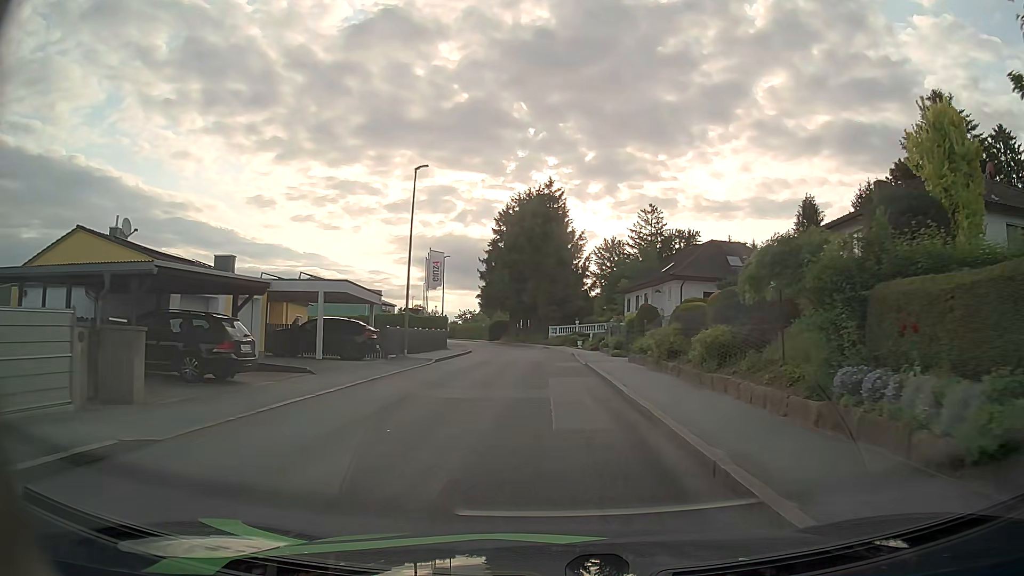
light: Day
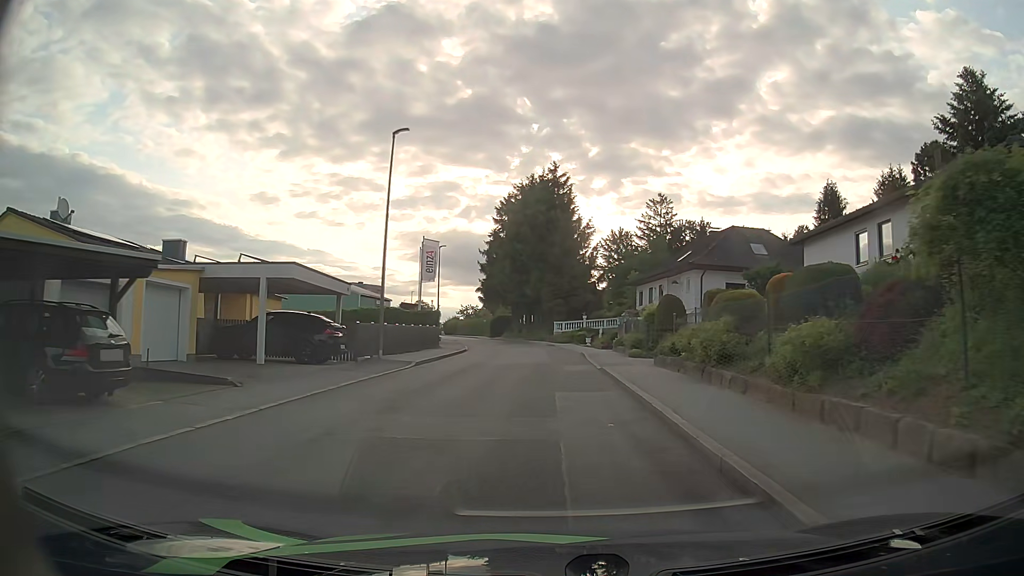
(0.0, +5.3) m; -1°
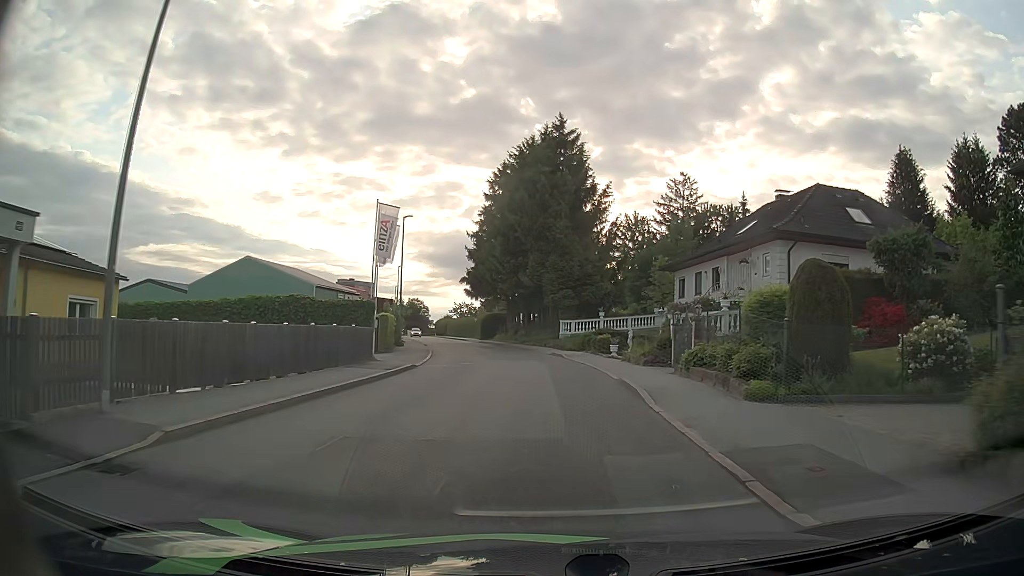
(+0.4, +16.2) m; +2°
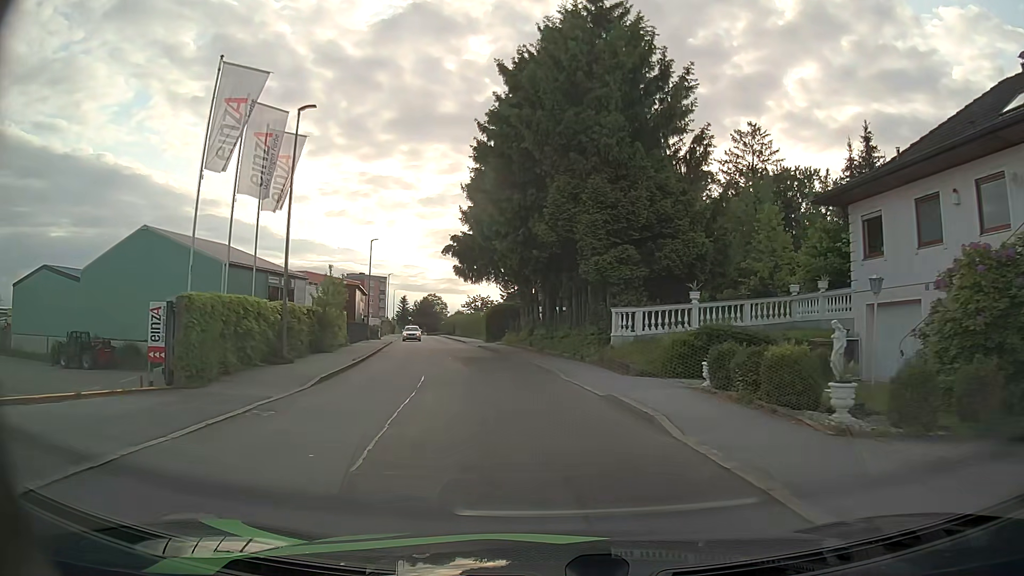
(-0.4, +22.5) m; -3°
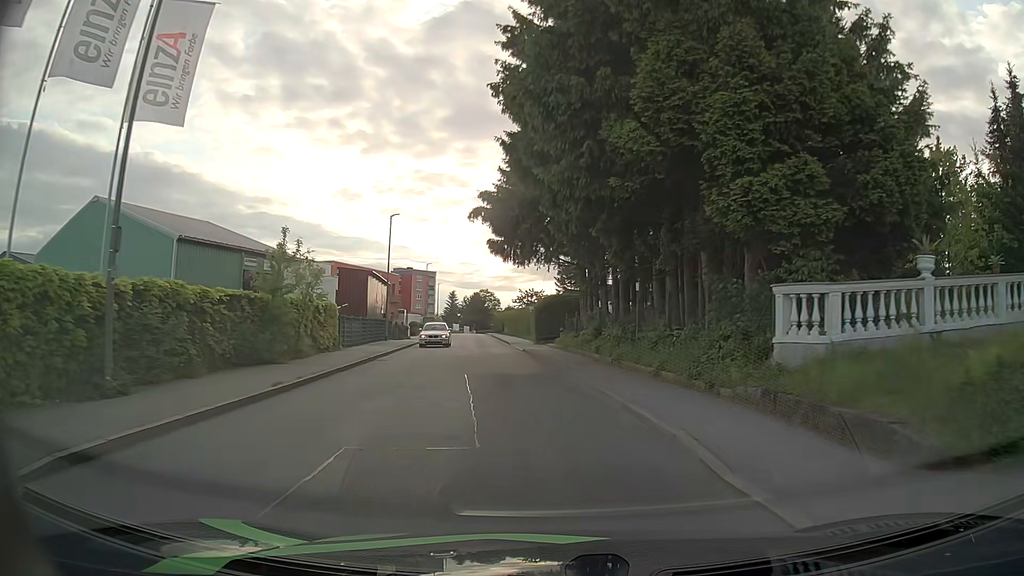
(-0.5, +11.5) m; -5°
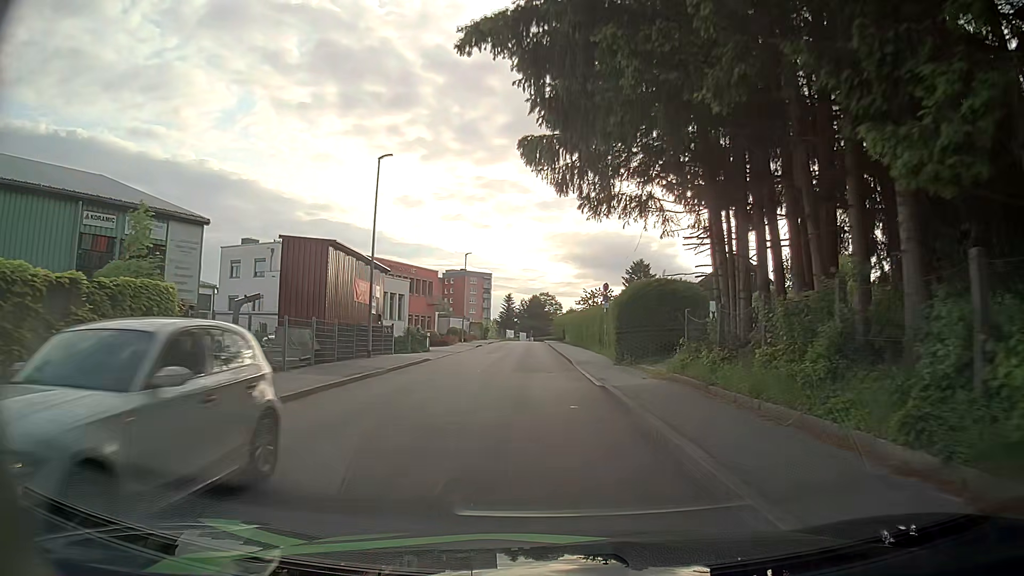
(-0.9, +17.3) m; -5°
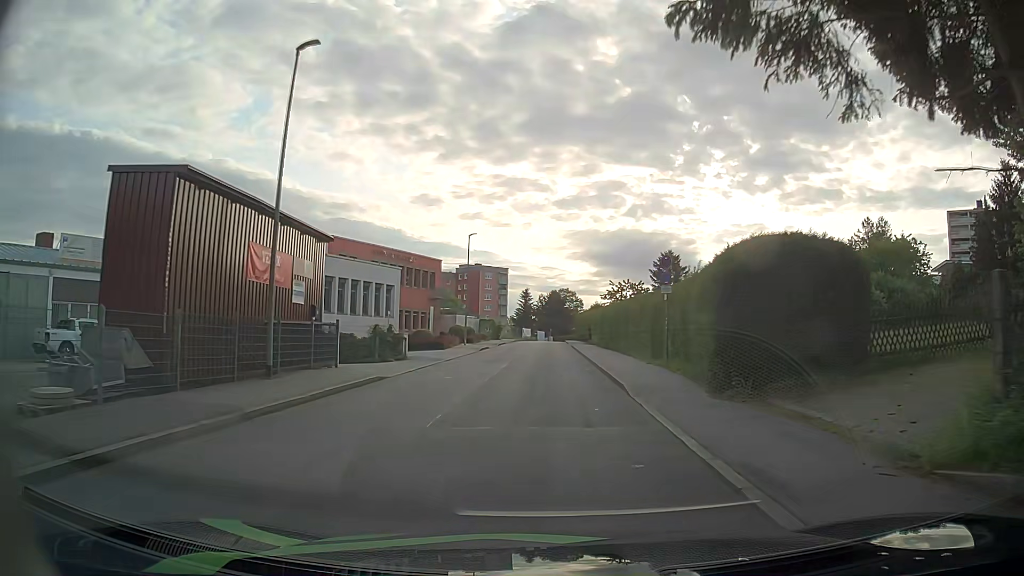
(-0.3, +11.8) m; -2°
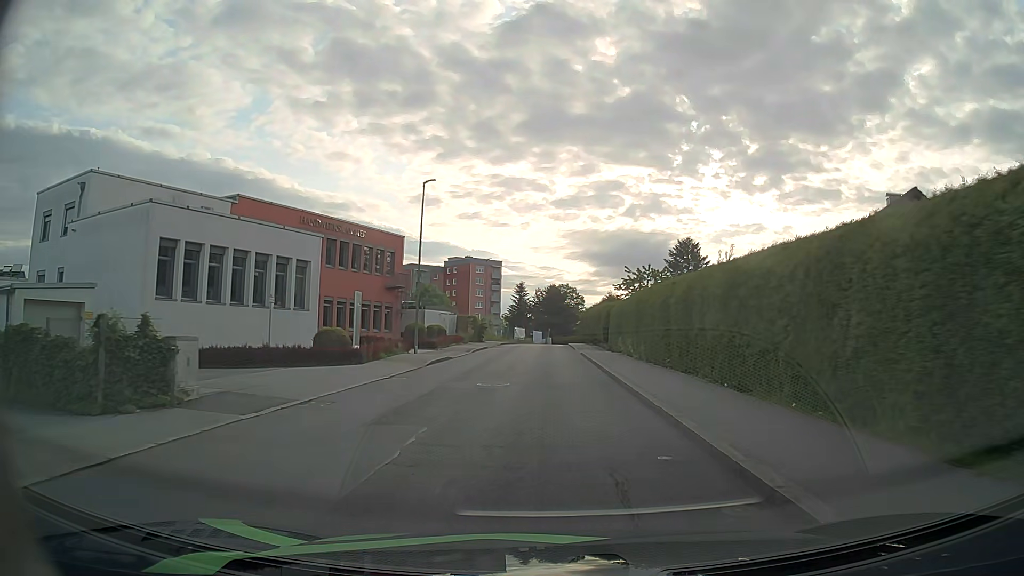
(-0.1, +18.3) m; 0°
